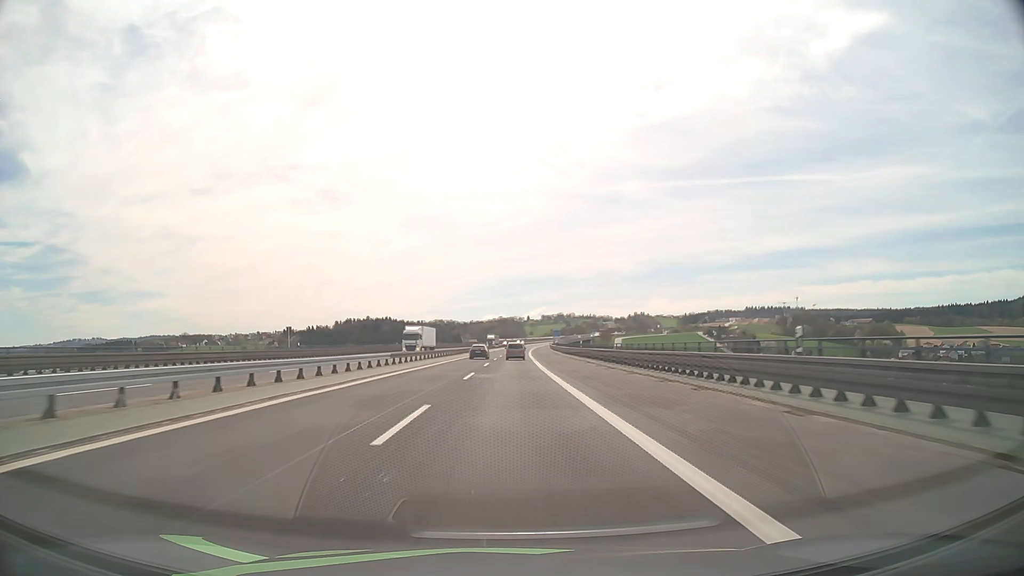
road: motorway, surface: asphalt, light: Day
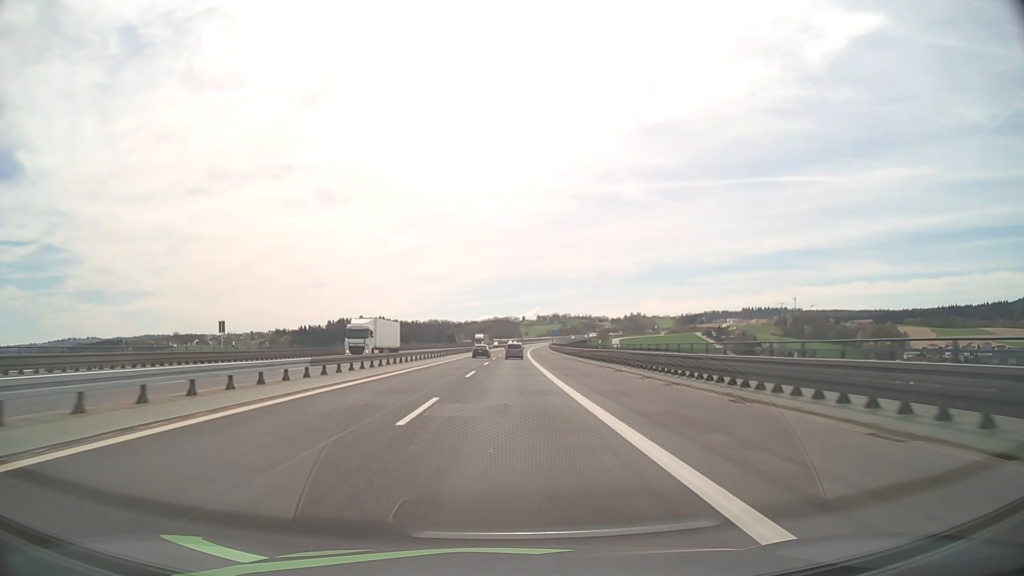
(+0.1, +15.7) m; +1°
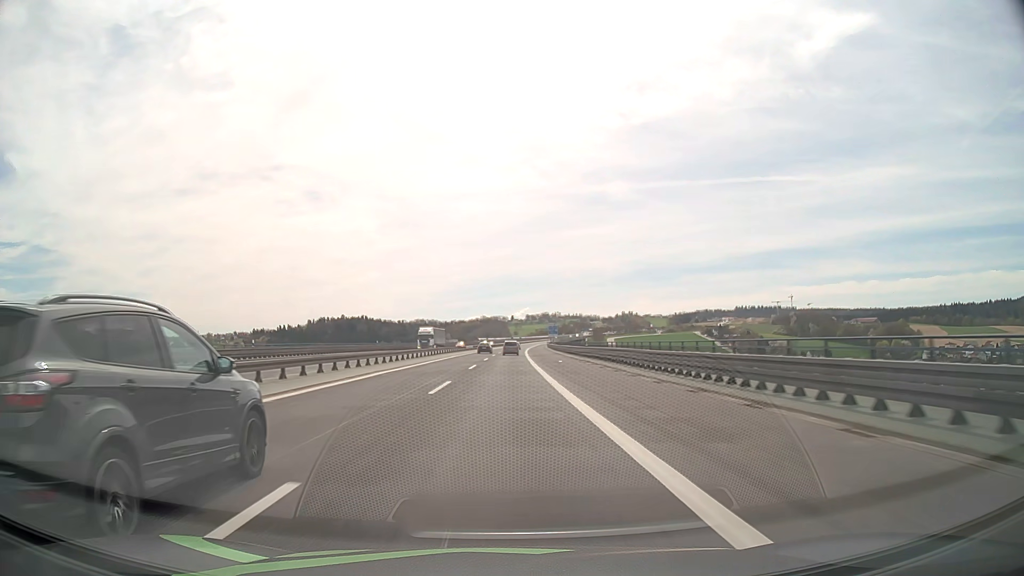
(+0.5, +47.1) m; +1°
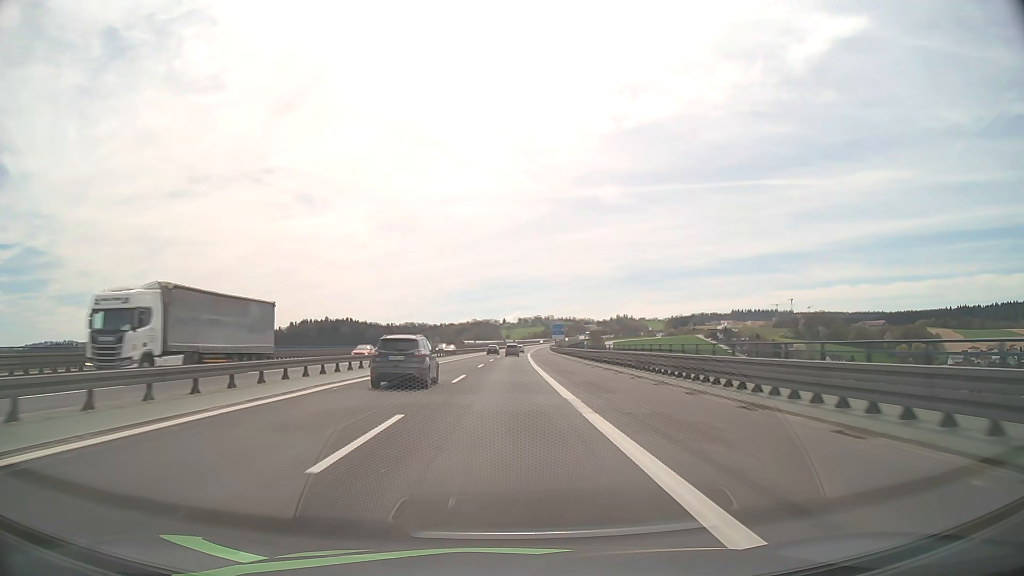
(+0.1, +47.2) m; +1°
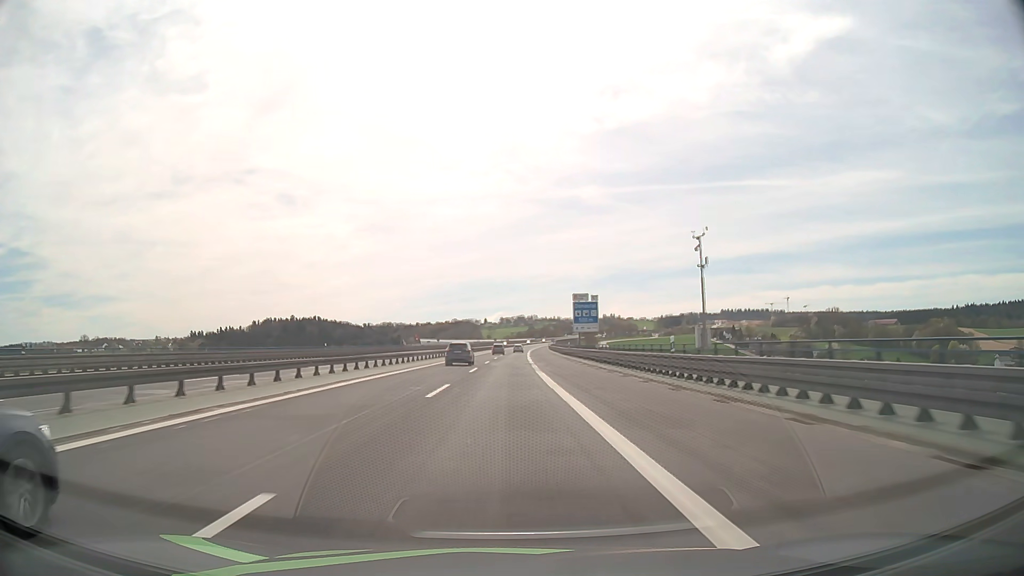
(+1.1, +79.1) m; +1°
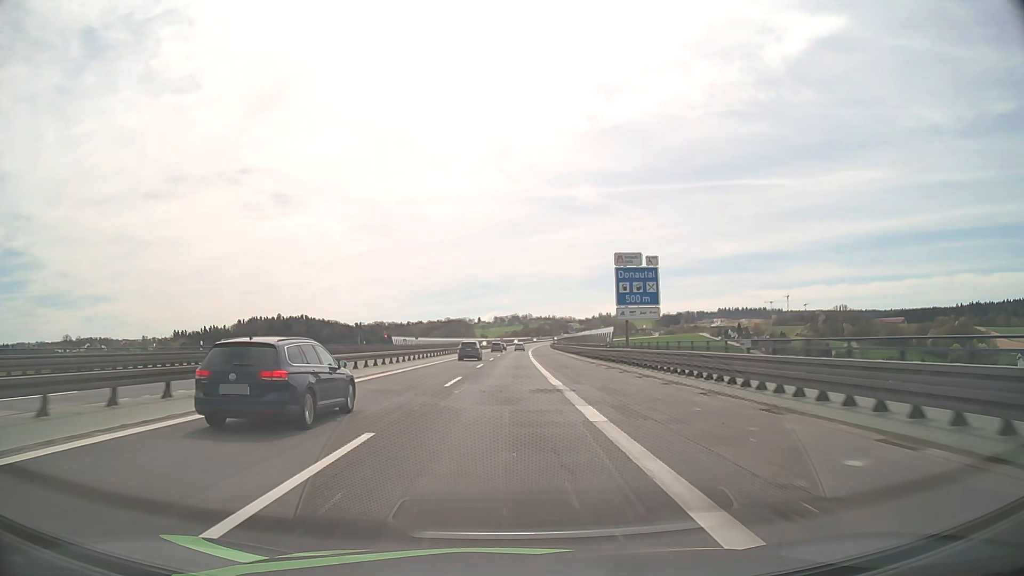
(+0.2, +31.7) m; +1°
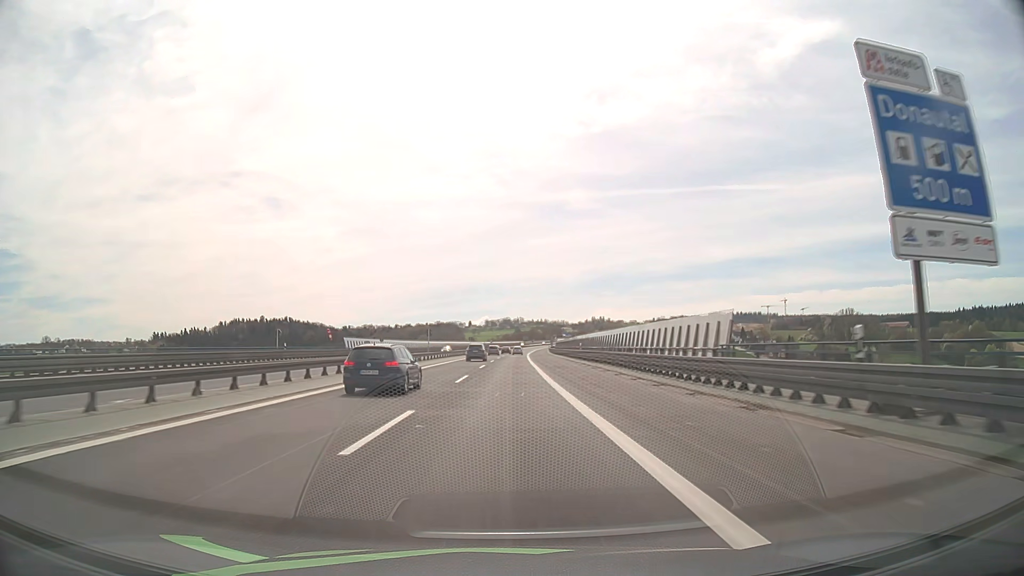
(+0.1, +31.8) m; +1°
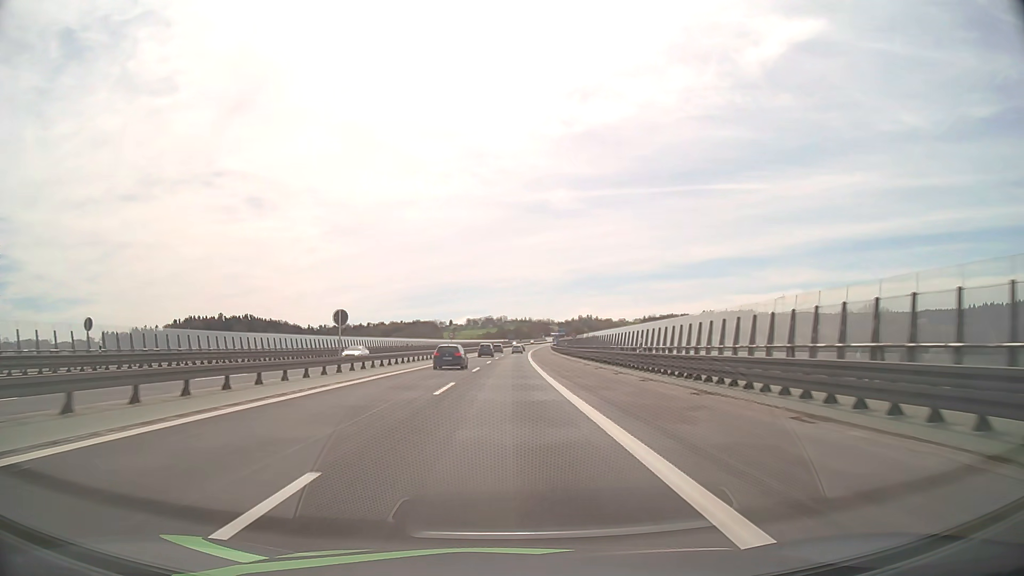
(+0.9, +79.3) m; +1°
(0, +10) (0, +20) (0, +30) (0, +40) (0, +50) (+1, +60) (+1, +70) (+1, +80) (+1, +90) (+2, +100) m
